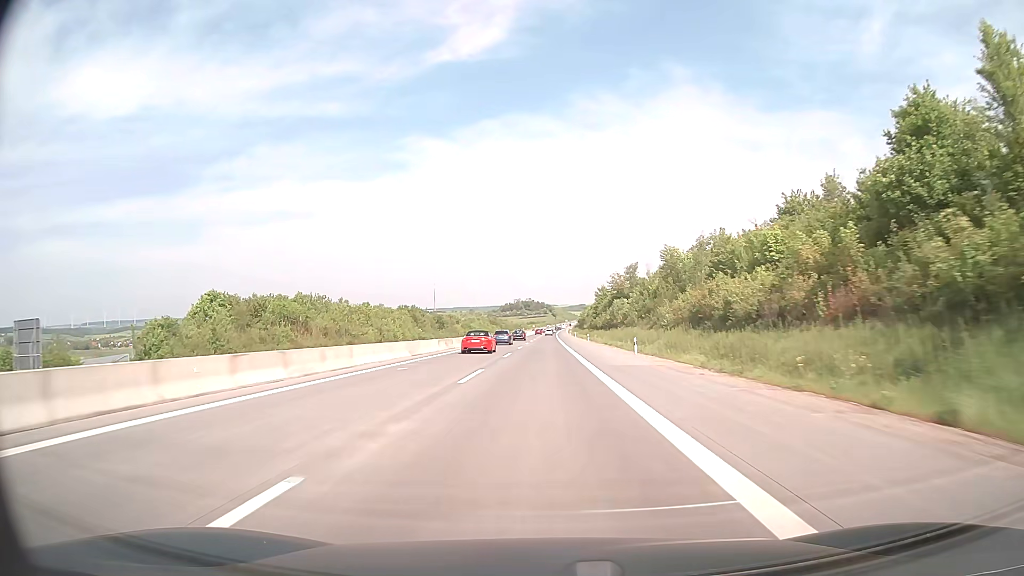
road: motorway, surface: concrete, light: Day
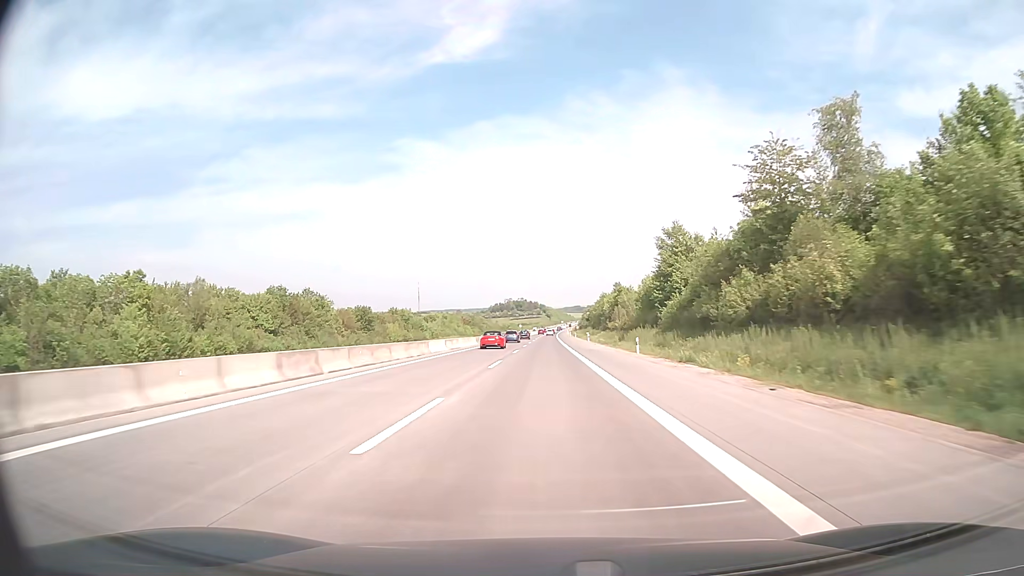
(+0.5, +99.1) m; +1°
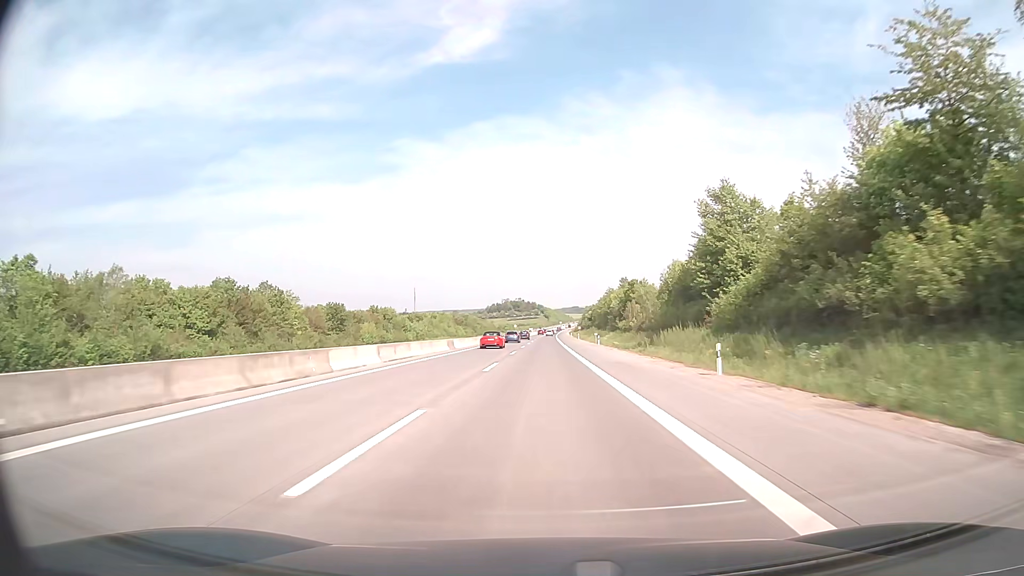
(0.0, +19.8) m; 0°
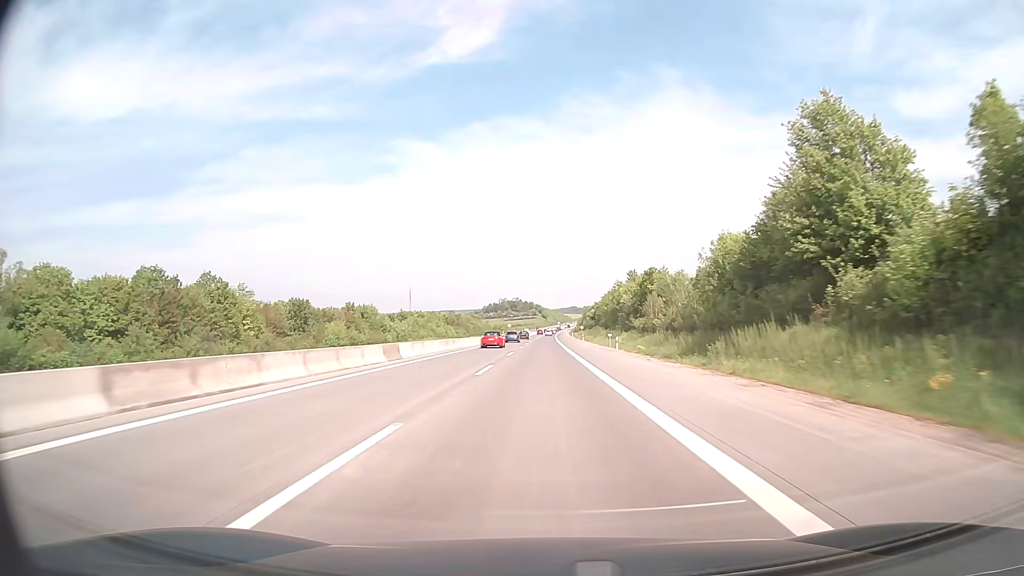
(0.0, +19.8) m; 0°
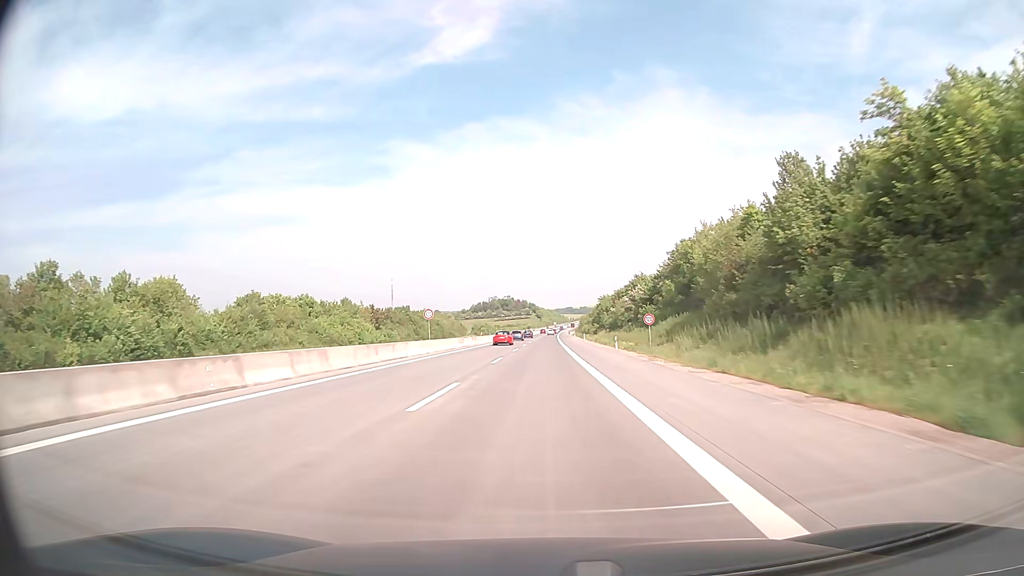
(+0.3, +99.0) m; 0°
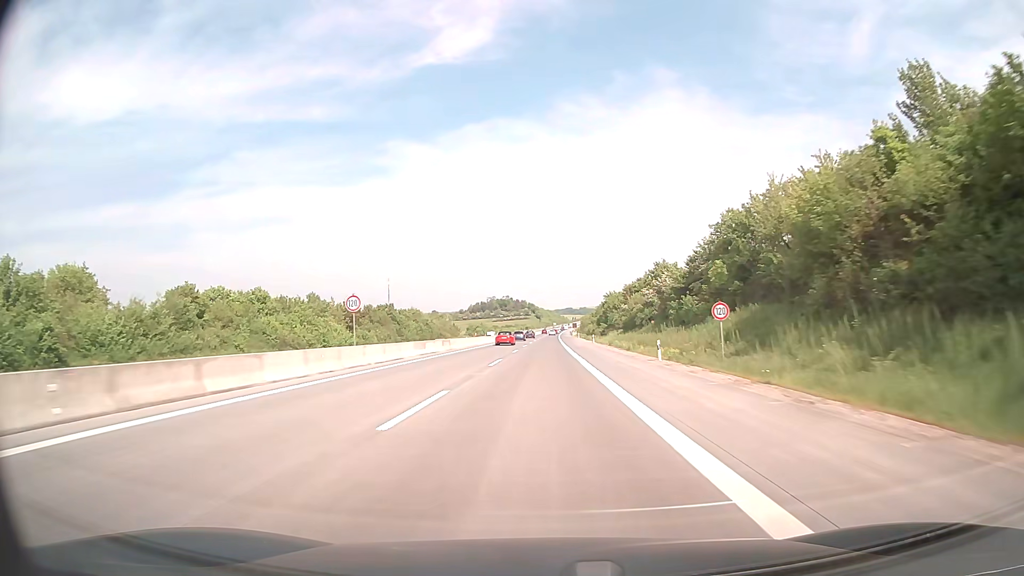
(0.0, +19.8) m; 0°
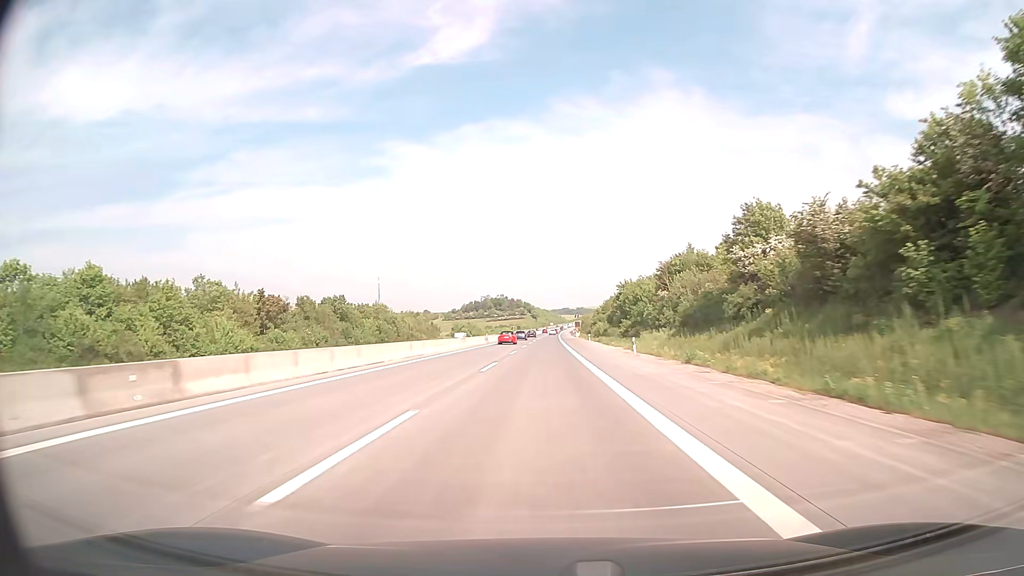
(0.0, +39.6) m; 0°
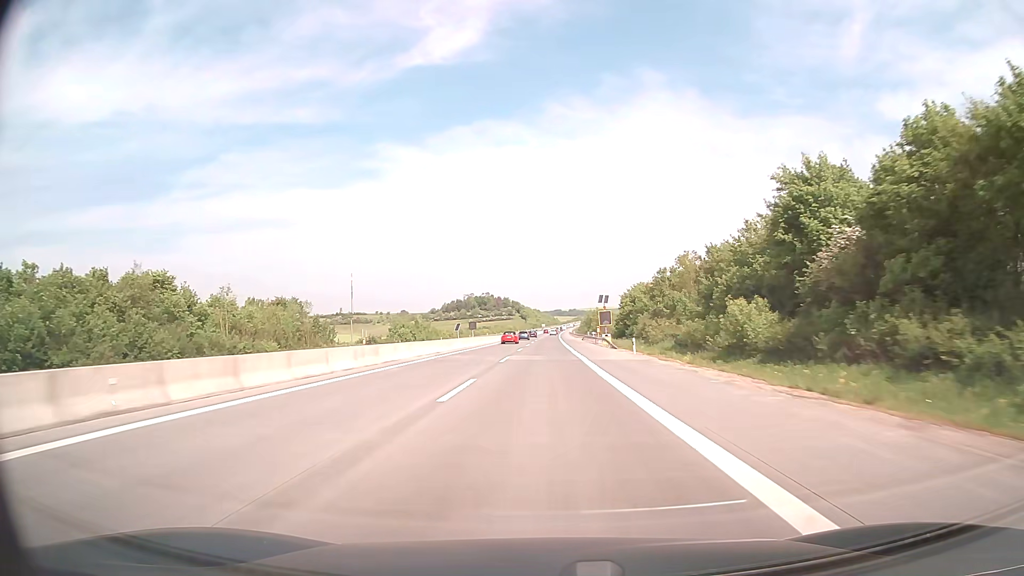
(+0.8, +99.1) m; +1°
(0, +10) (0, +20) (0, +30) (0, +40) (0, +50) (0, +60) (0, +70) (+1, +80) (+1, +90) (+1, +100) m
